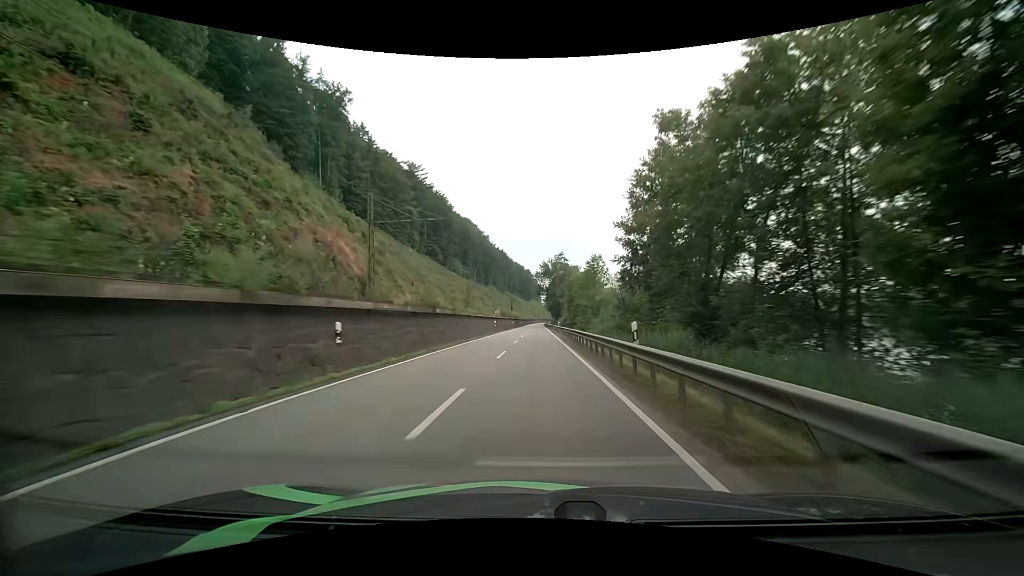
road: primary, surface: asphalt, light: Day
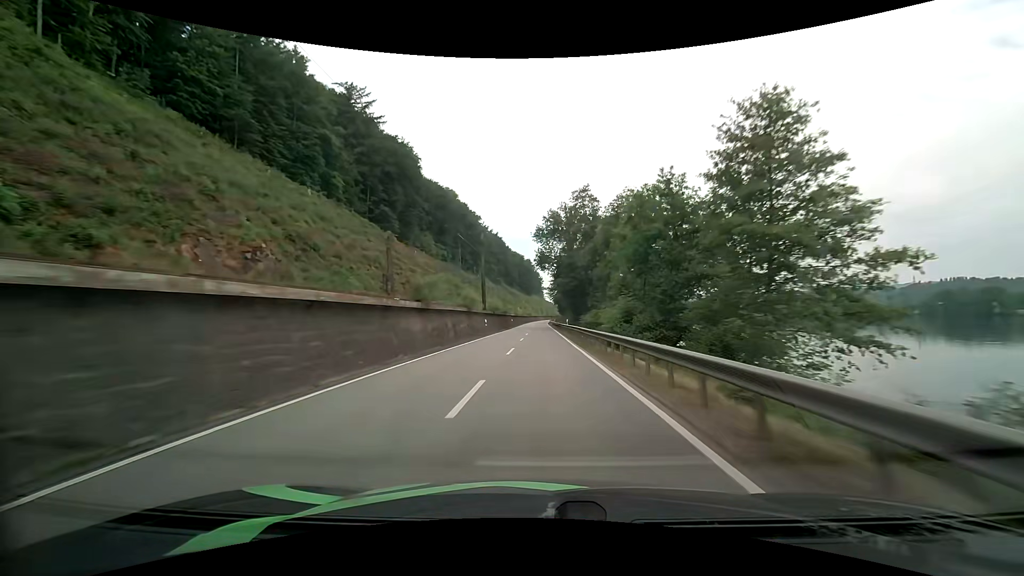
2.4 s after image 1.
(-0.3, +58.6) m; 0°
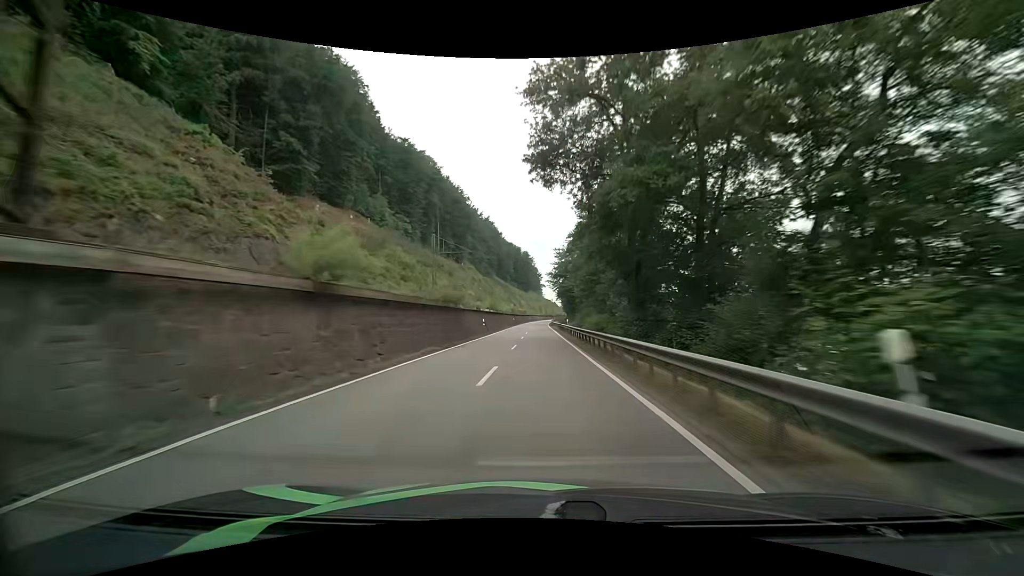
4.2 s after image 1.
(0.0, +44.6) m; 0°
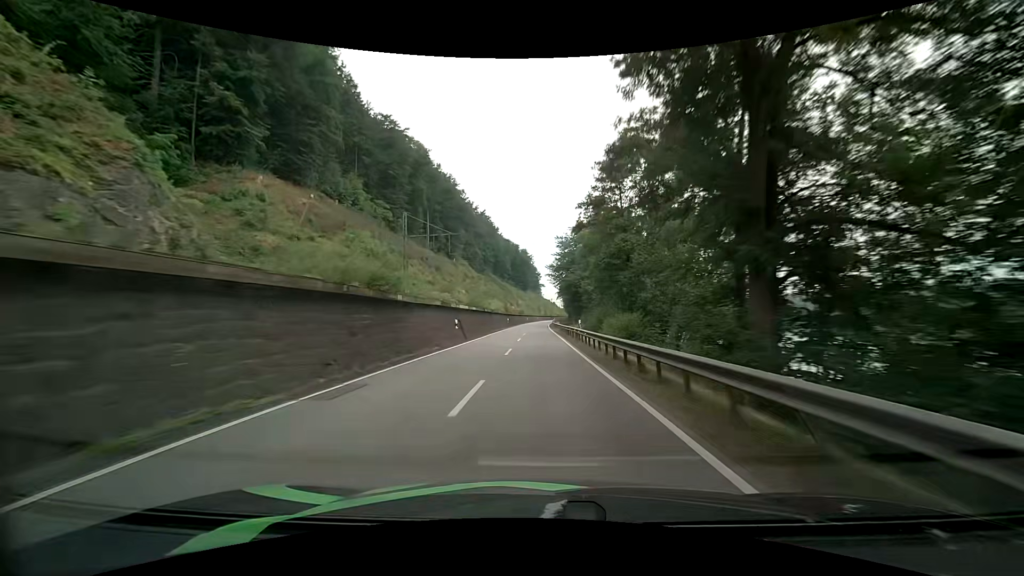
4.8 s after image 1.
(0.0, +15.0) m; 0°
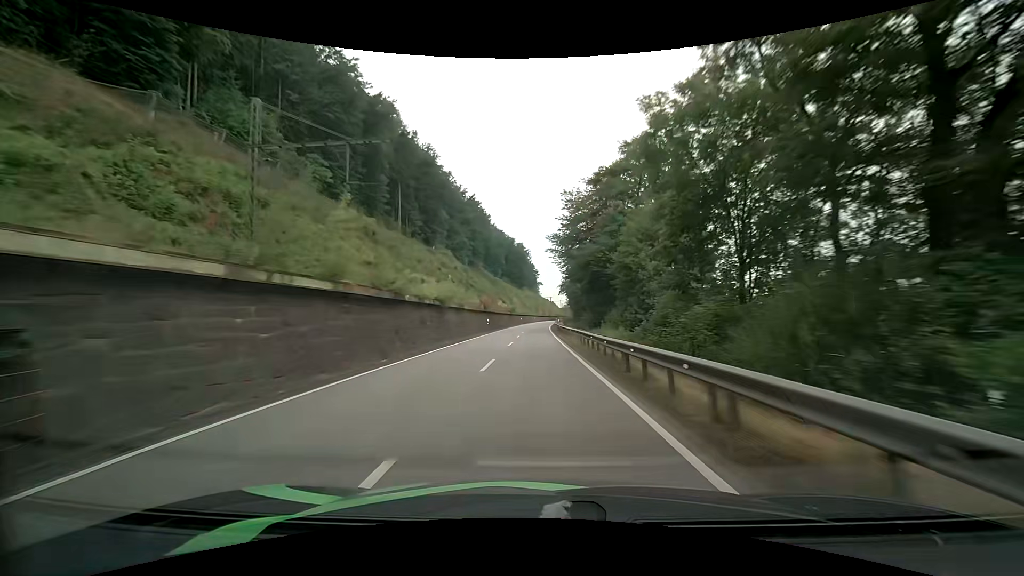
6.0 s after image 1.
(+0.2, +30.0) m; 0°
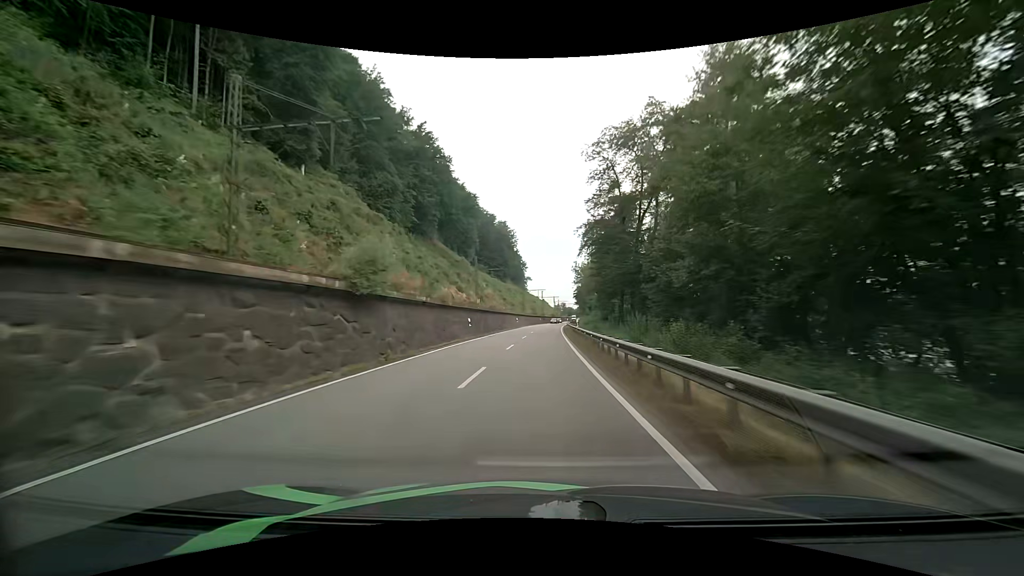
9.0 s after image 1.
(+0.3, +74.7) m; +1°
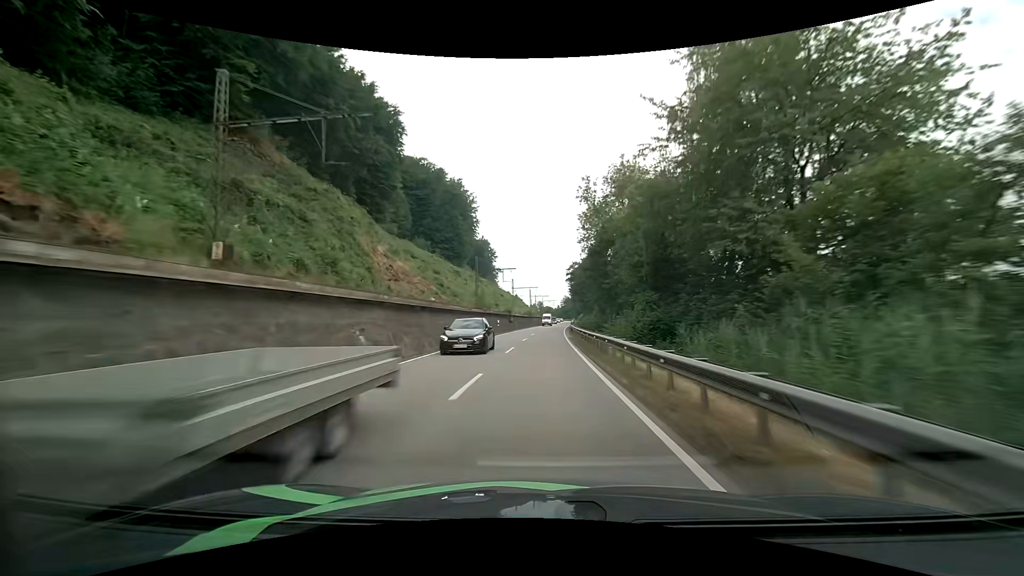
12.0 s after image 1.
(+2.0, +72.9) m; +3°
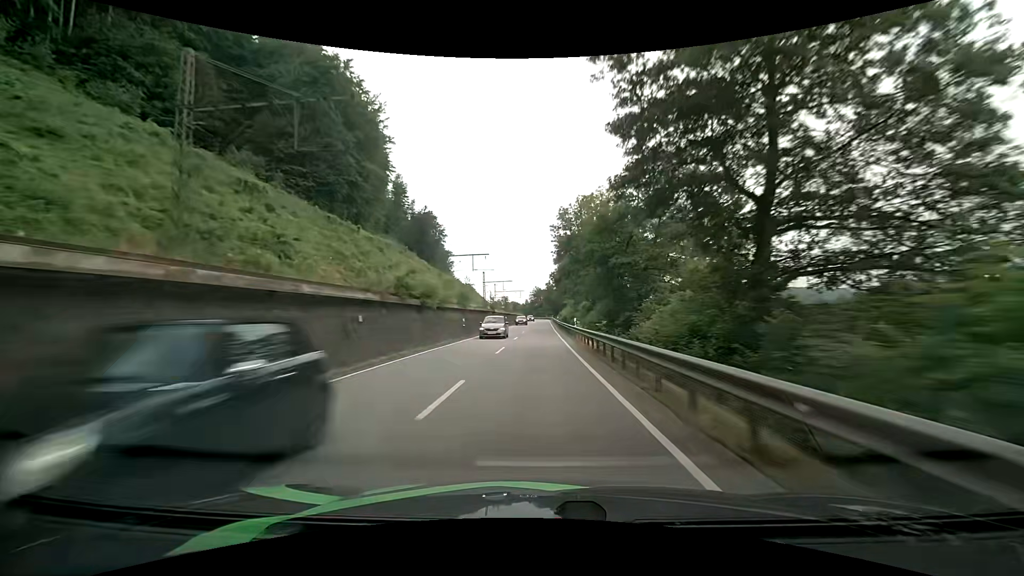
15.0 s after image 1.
(+2.2, +72.9) m; +4°
(0, +10) (0, +20) (0, +30) (0, +40) (0, +50) (+1, +60) (+1, +70) (+1, +80) (+1, +90) (+1, +100) m
